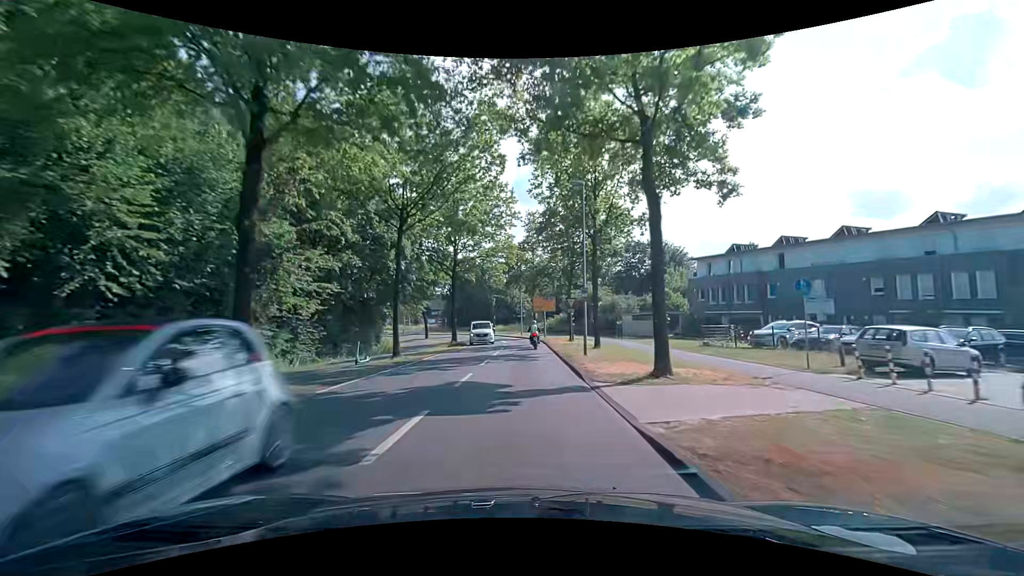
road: tertiary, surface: asphalt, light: Day
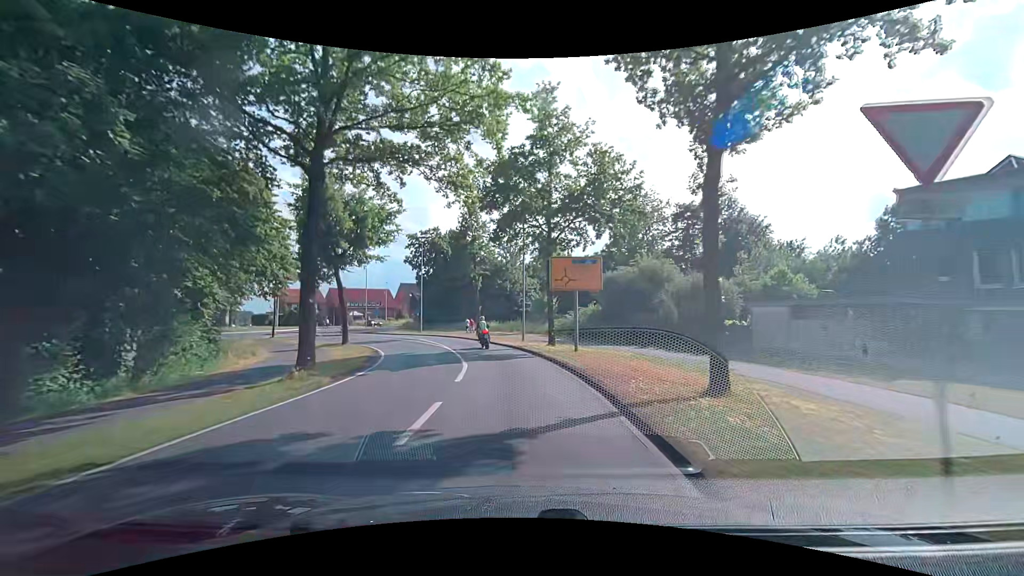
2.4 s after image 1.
(0.0, +29.7) m; -1°
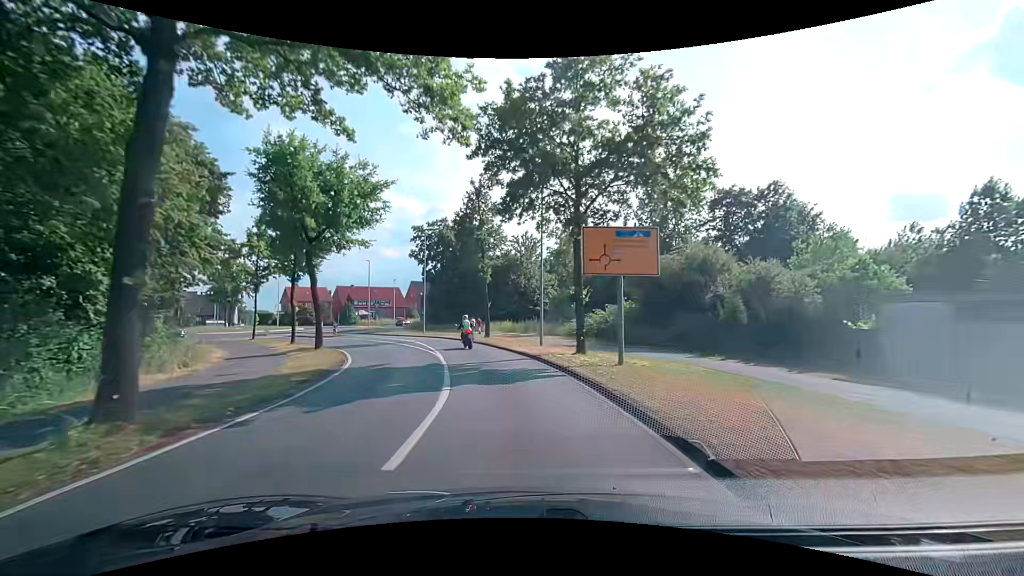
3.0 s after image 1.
(-0.1, +7.0) m; -1°
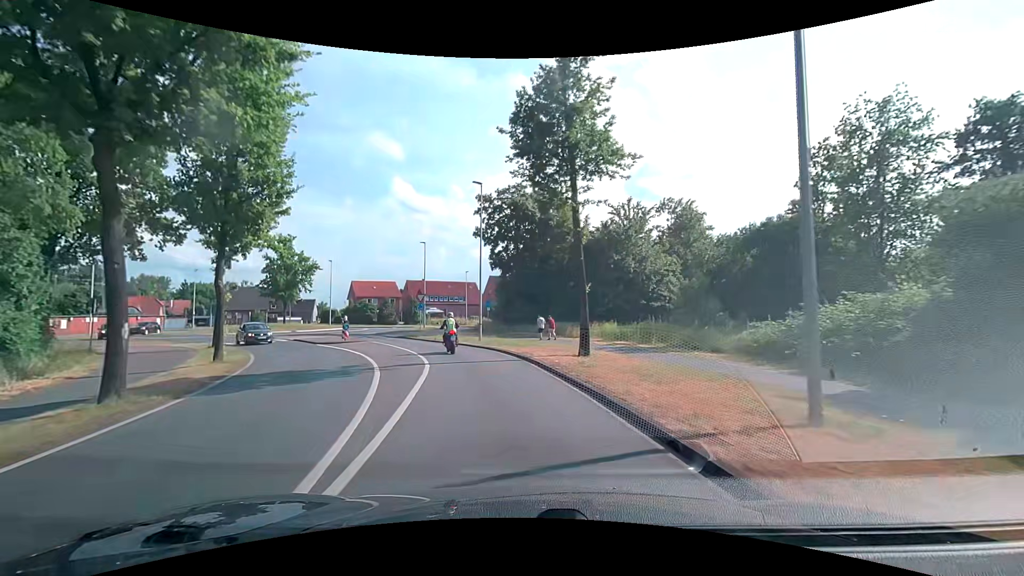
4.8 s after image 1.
(-1.4, +18.7) m; -10°
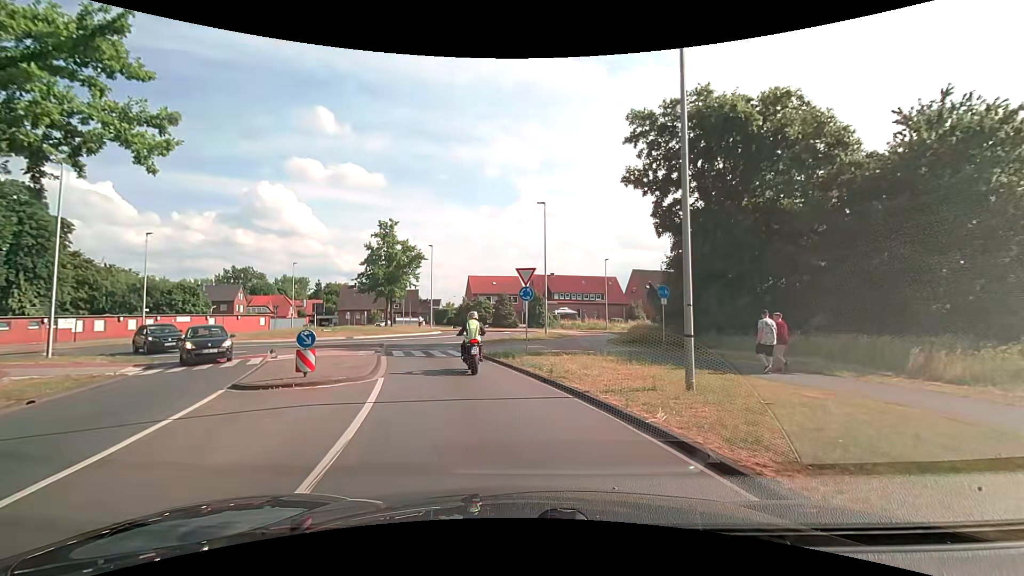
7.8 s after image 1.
(-2.8, +20.9) m; -15°
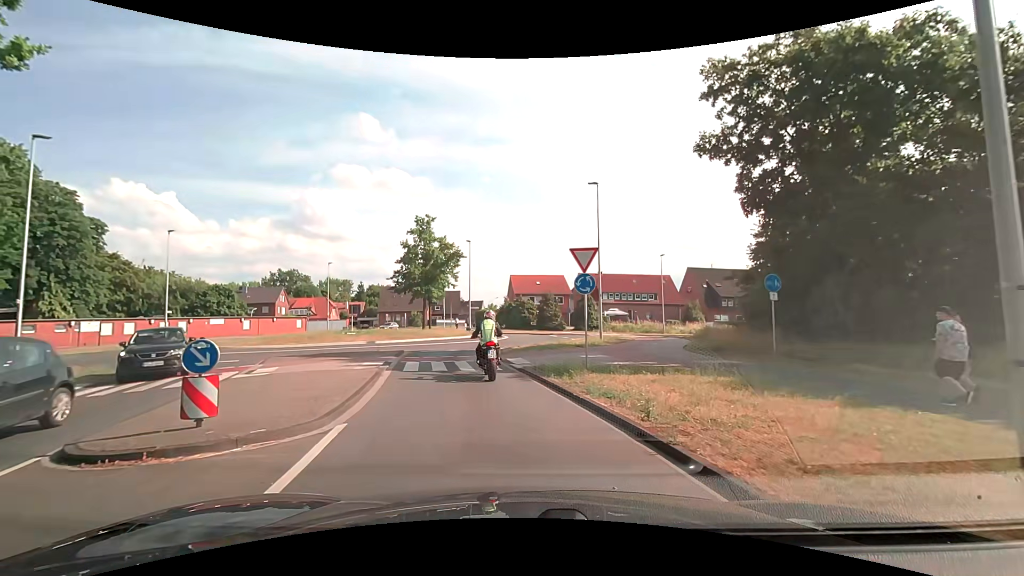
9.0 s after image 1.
(-0.2, +5.5) m; -5°
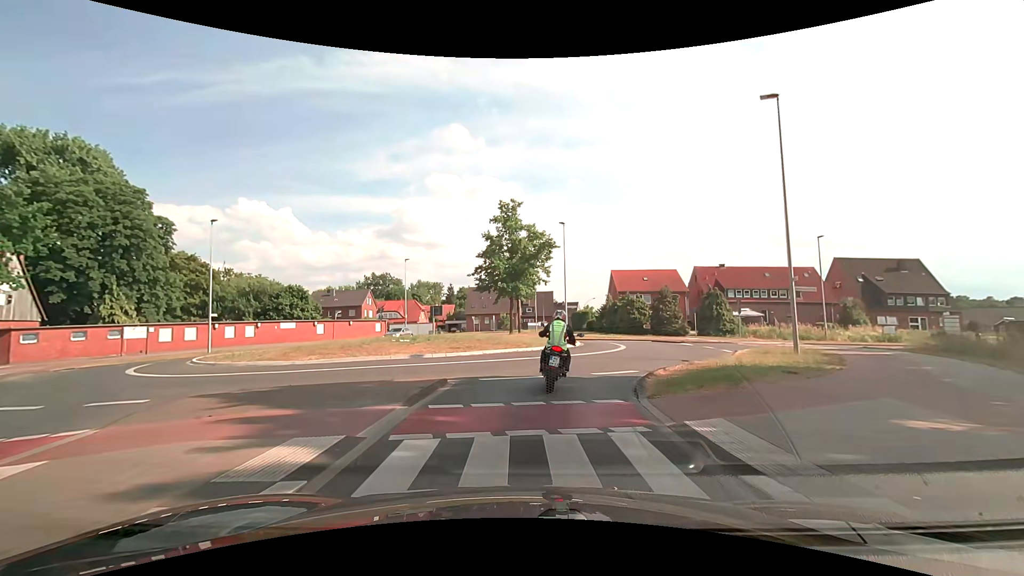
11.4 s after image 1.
(-1.1, +11.5) m; -10°
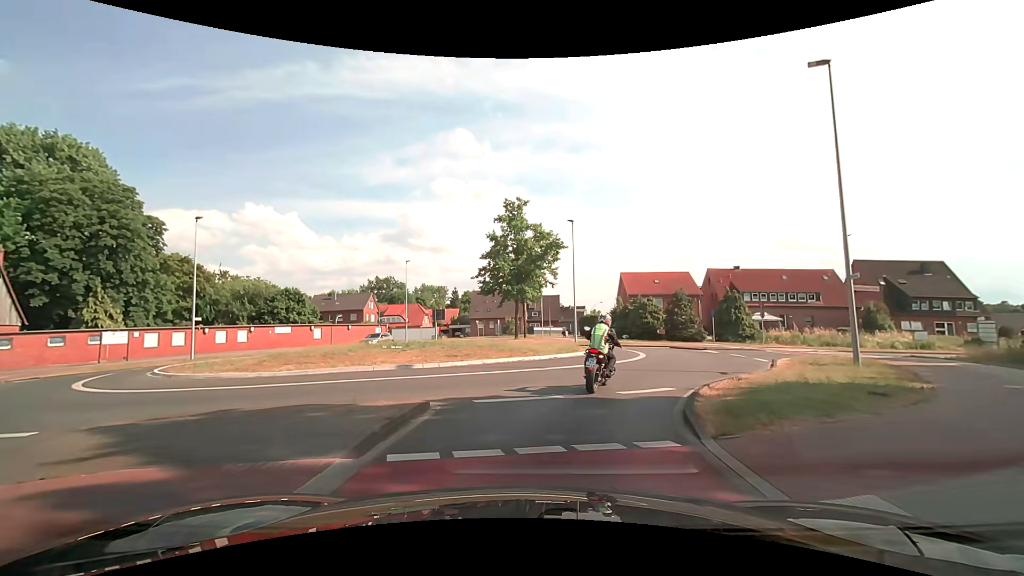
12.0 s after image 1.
(-0.1, +2.9) m; -1°
(+1, +10) (+4, +19) (+10, +27) (+19, +32) (+28, +35) (+38, +38) (+48, +41) (+57, +44) (+66, +47) (+76, +51) m
